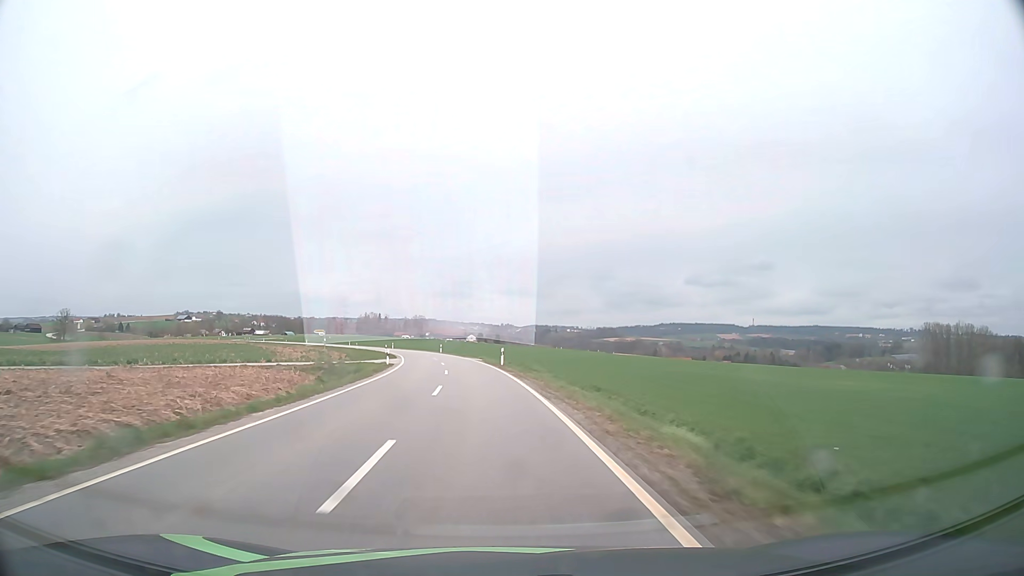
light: Day
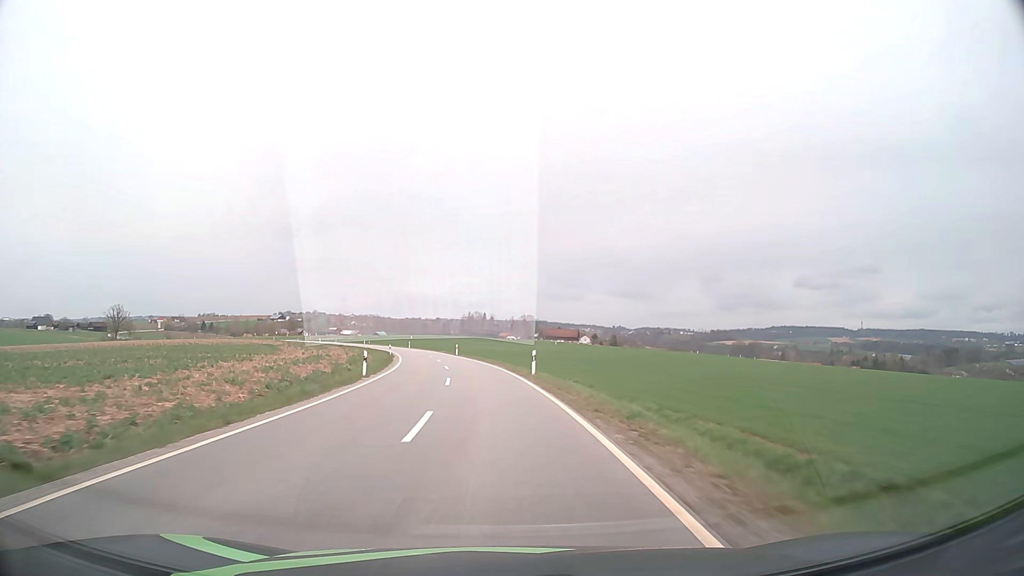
(-4.7, +57.2) m; -9°
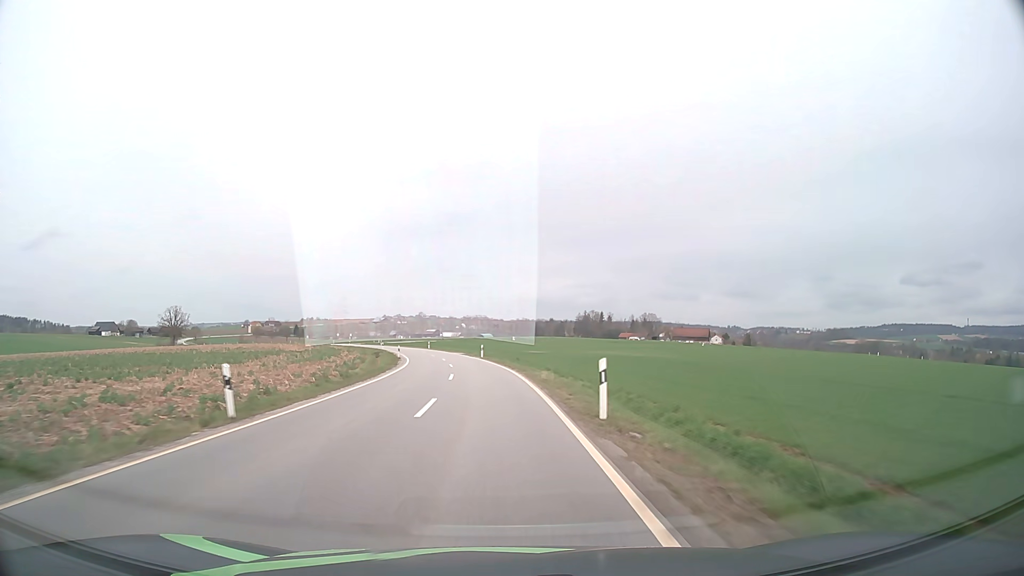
(-4.7, +57.6) m; -10°
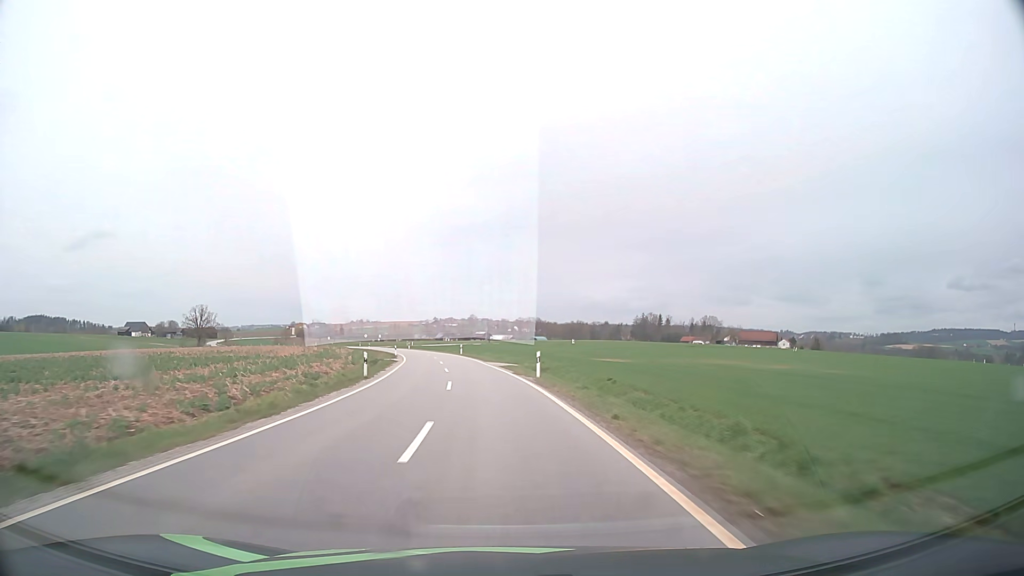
(-1.2, +29.1) m; -5°
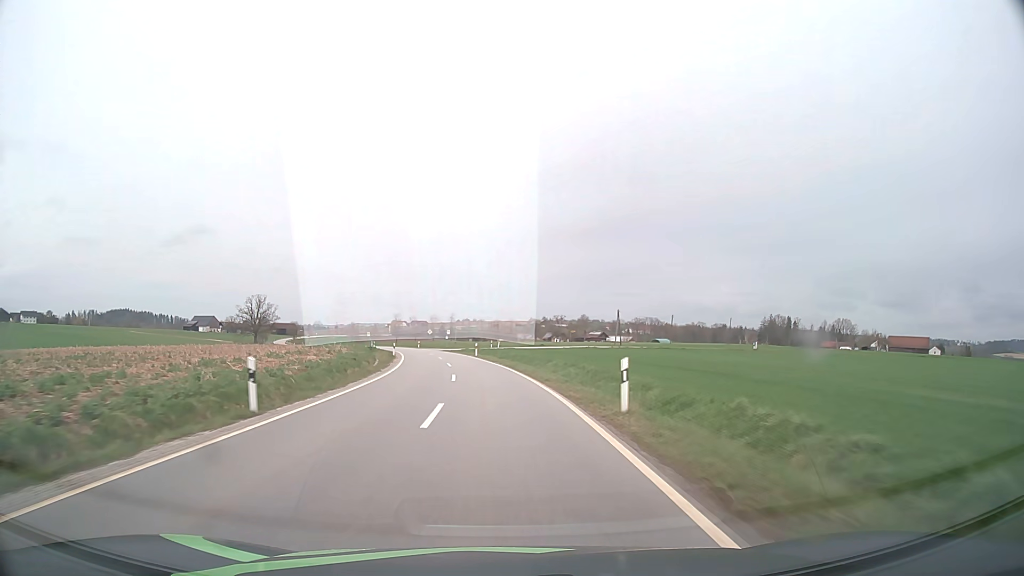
(-4.8, +58.2) m; -9°
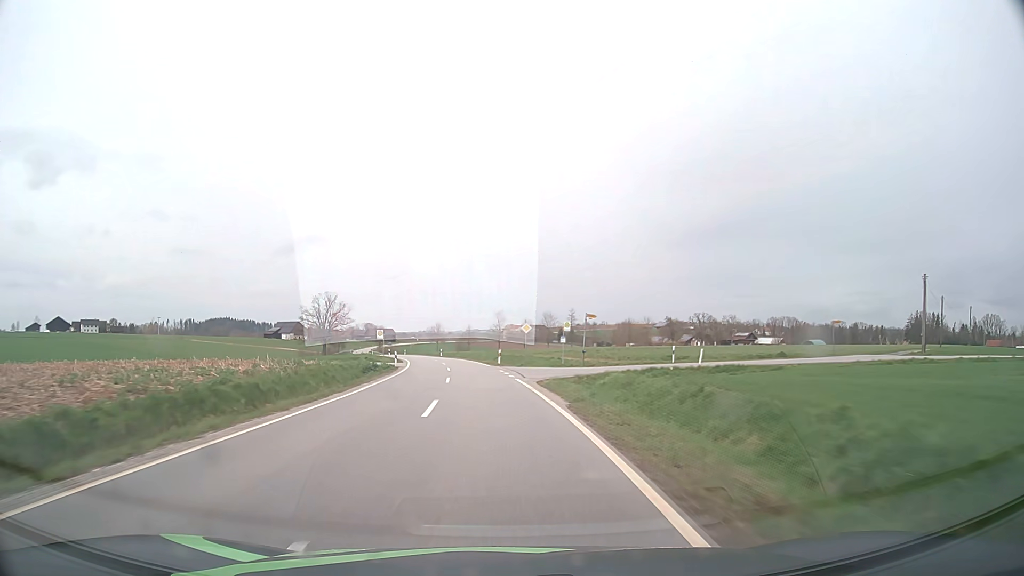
(-4.8, +58.5) m; -10°
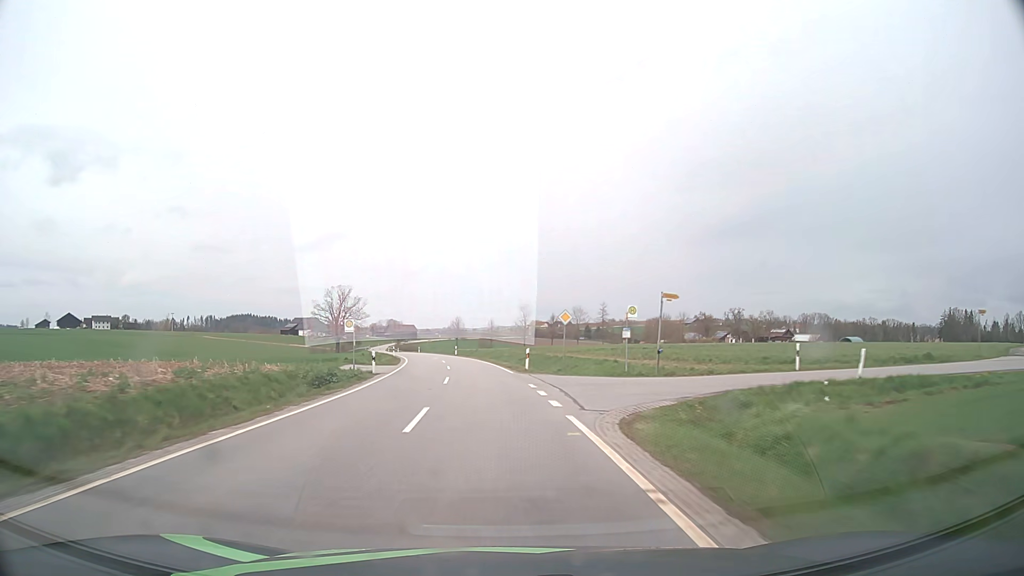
(-0.3, +14.7) m; -2°
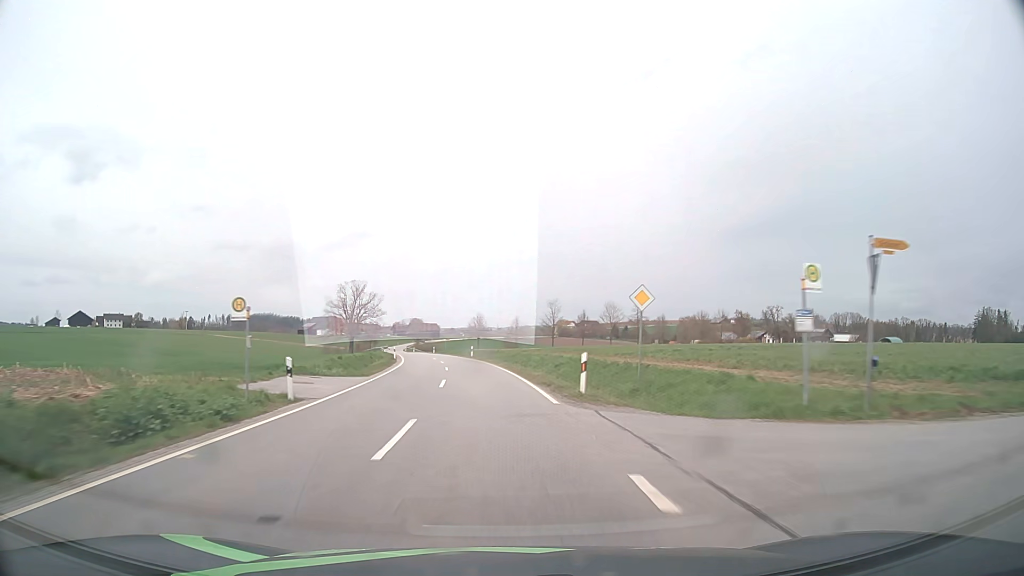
(-0.2, +14.8) m; -2°
(0, +10) (-1, +20) (-1, +30) (-2, +40) (-4, +50) (-5, +60) (-7, +70) (-9, +79) (-10, +89) (-12, +99) m
